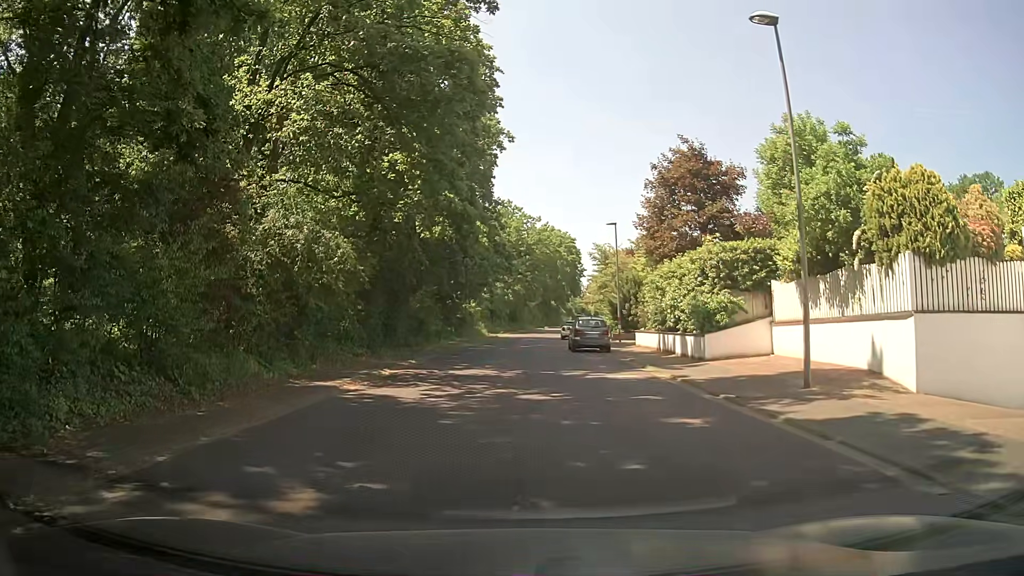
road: residential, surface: asphalt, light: Day
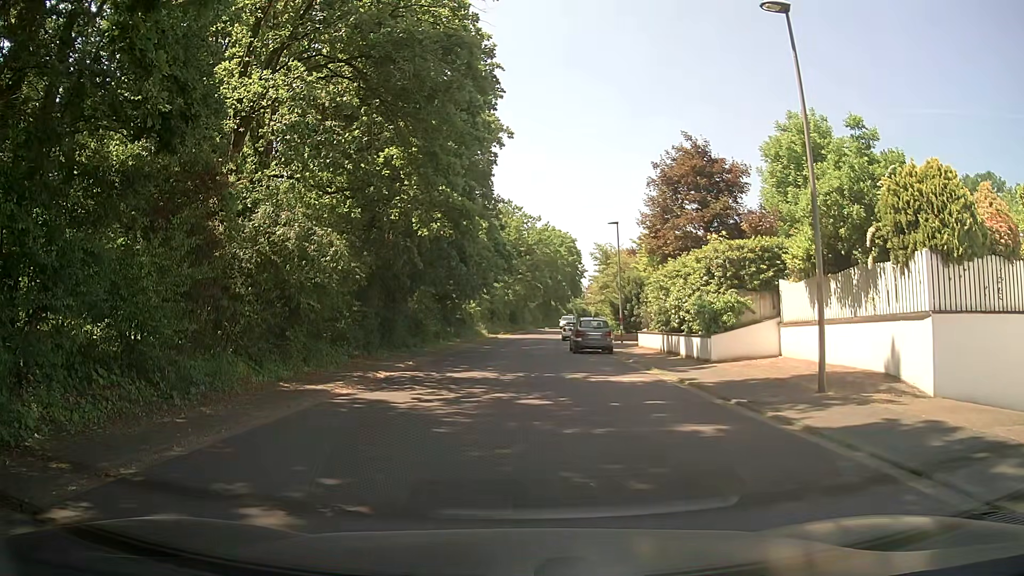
(0.0, +0.7) m; 0°
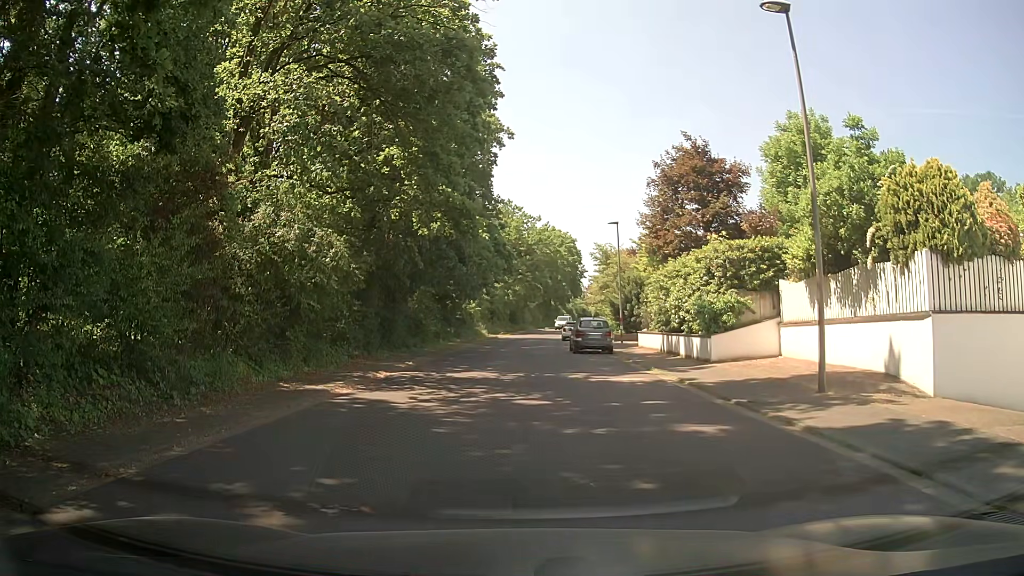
(0.0, 0.0) m; 0°
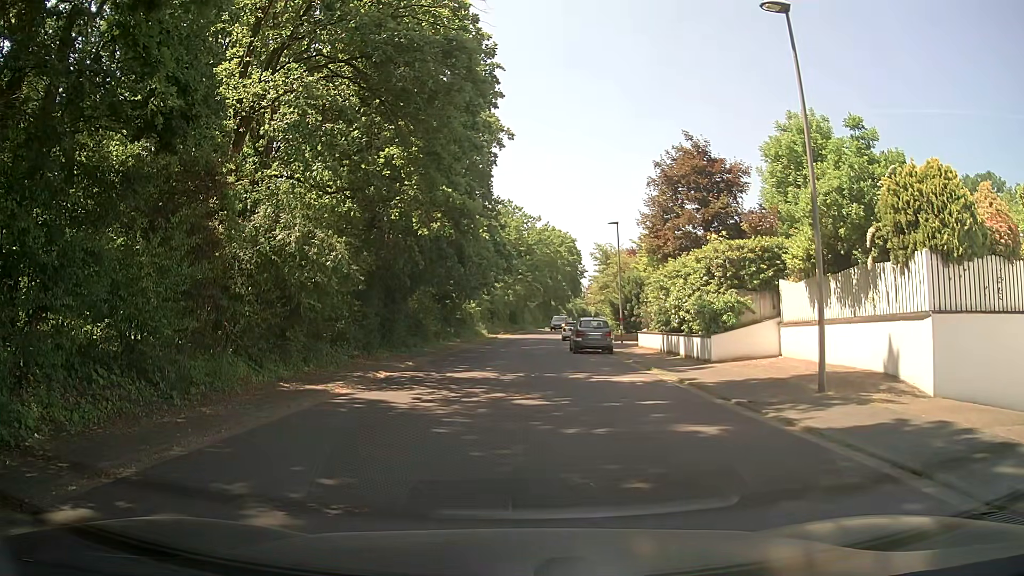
(0.0, 0.0) m; 0°
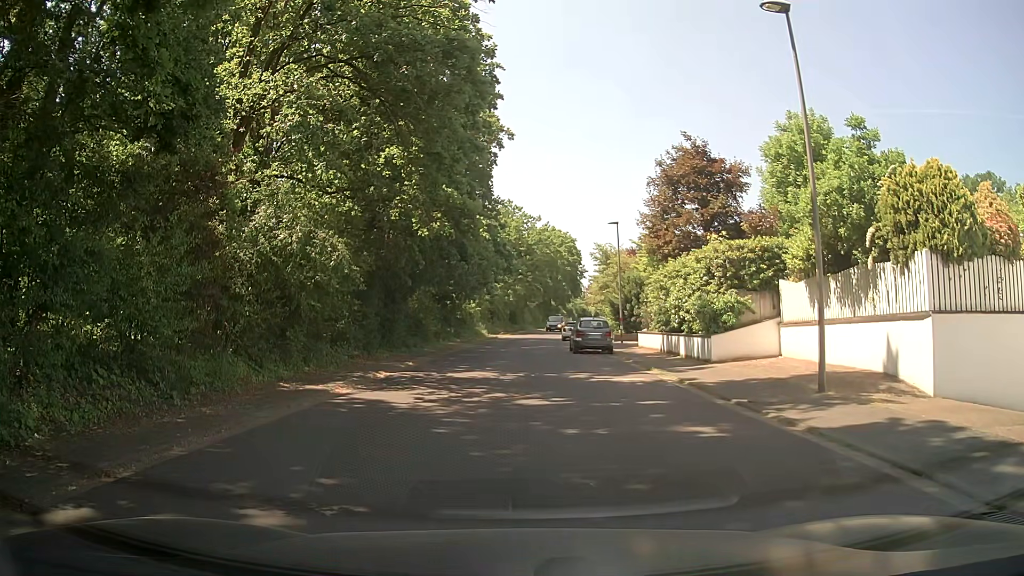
(0.0, 0.0) m; 0°
